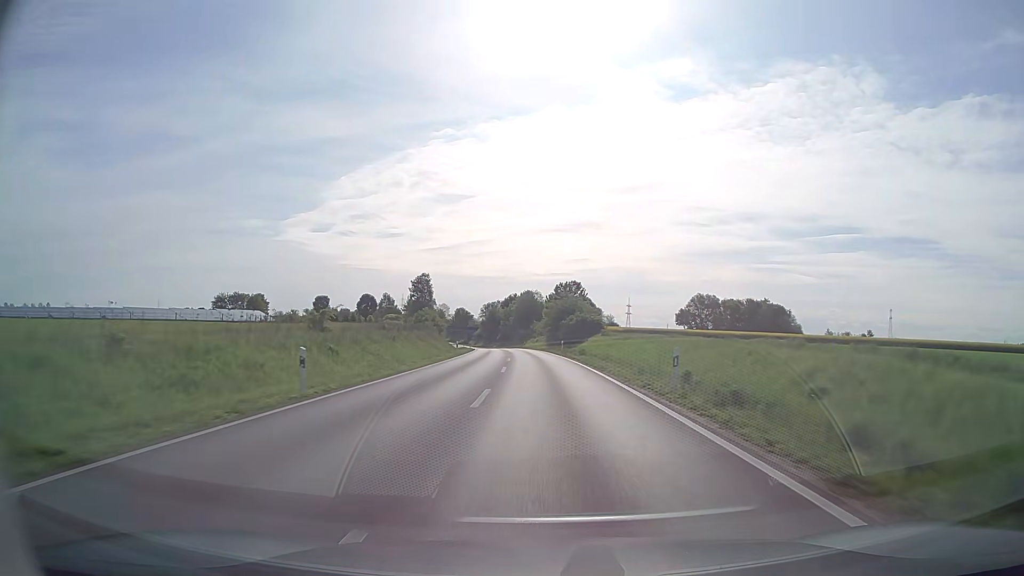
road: secondary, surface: asphalt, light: Day
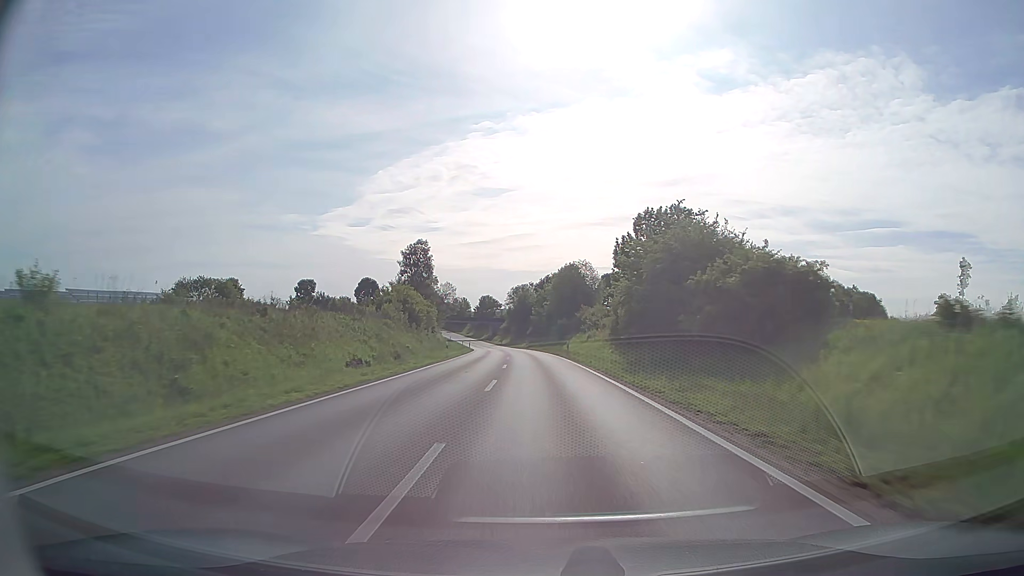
(-1.7, +56.9) m; -4°
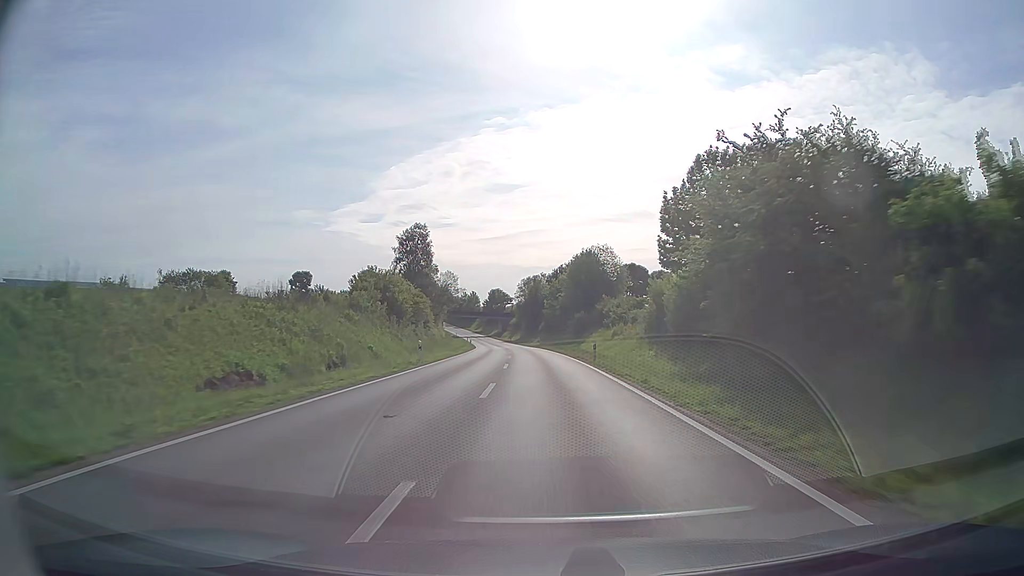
(-0.1, +14.5) m; -1°
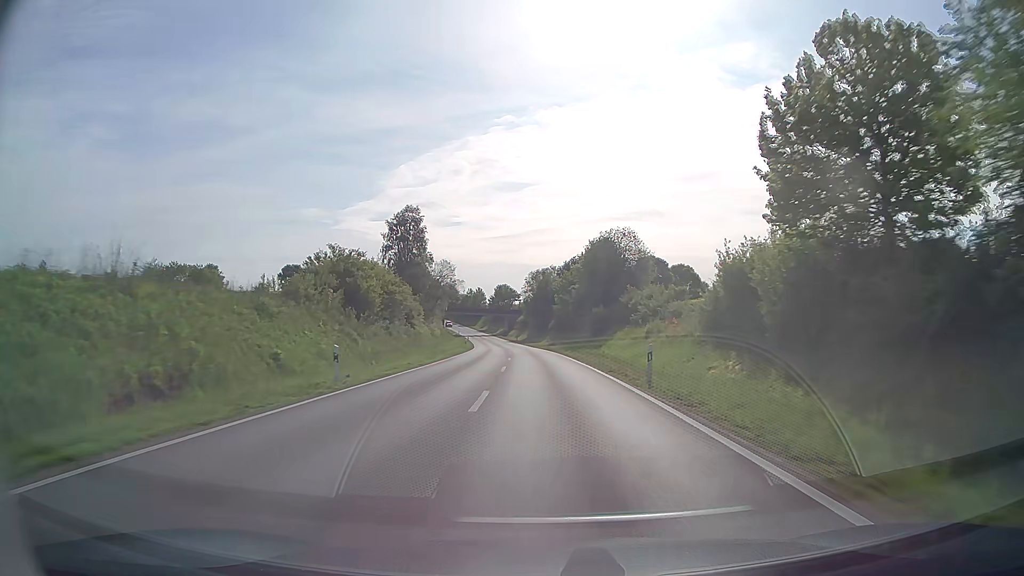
(-0.1, +14.6) m; -1°
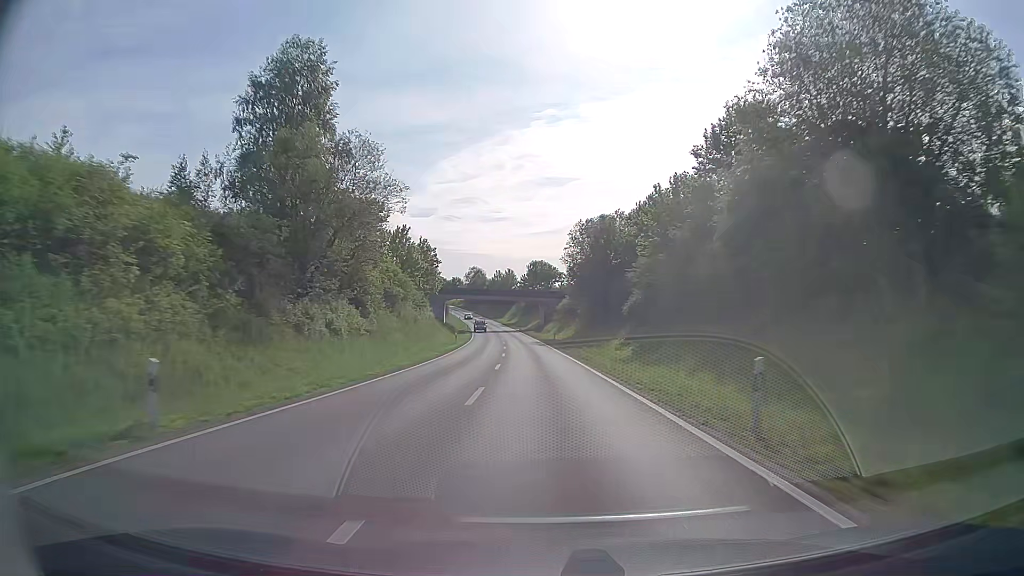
(-1.4, +59.2) m; -3°
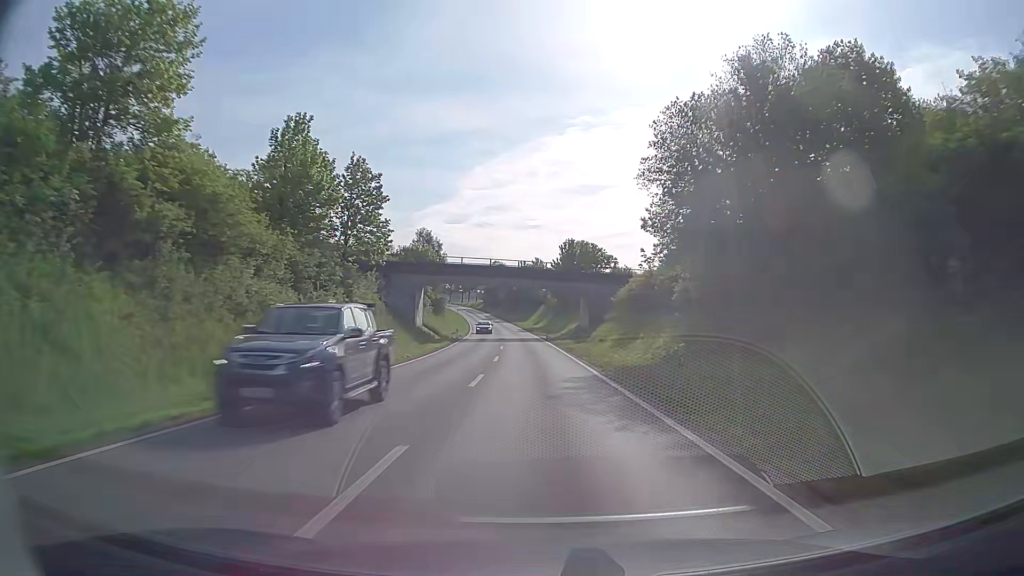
(-1.2, +45.7) m; -3°
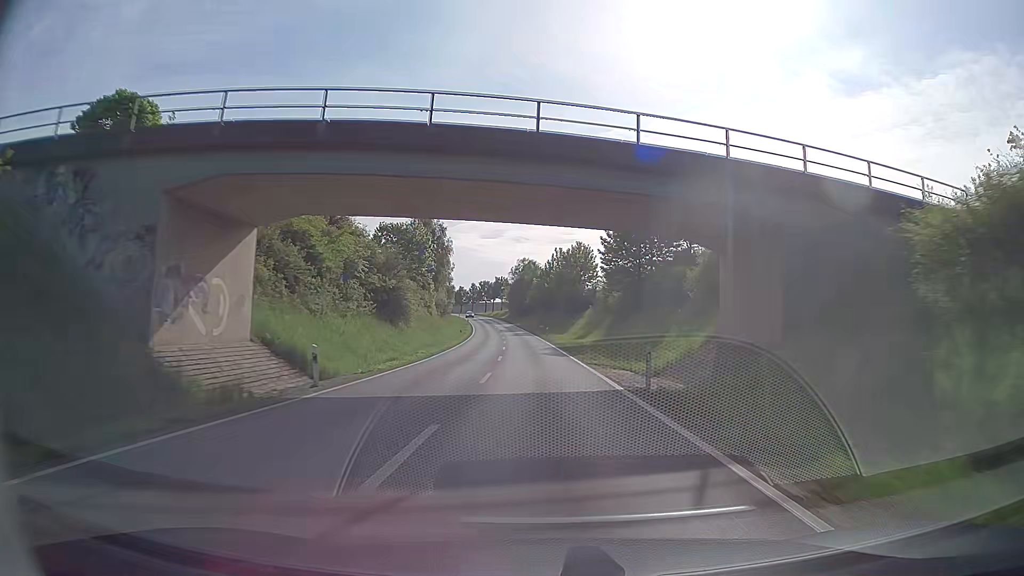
(-1.2, +46.5) m; -3°
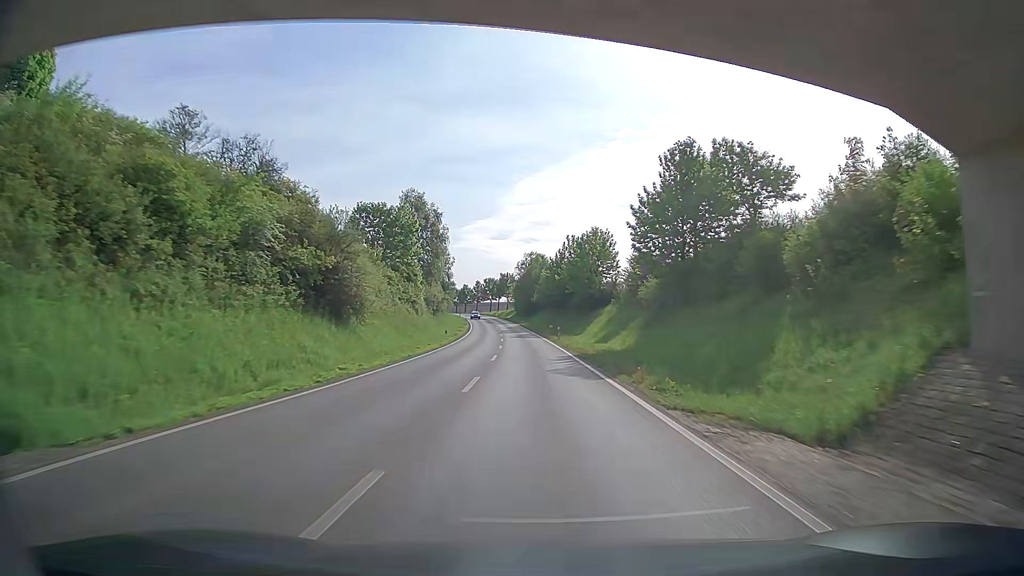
(-0.1, +15.5) m; -1°
(0, +10) (0, +20) (0, +30) (-1, +40) (-2, +50) (-2, +60) (-3, +70) (-4, +80) (-5, +90) (-6, +100) m
